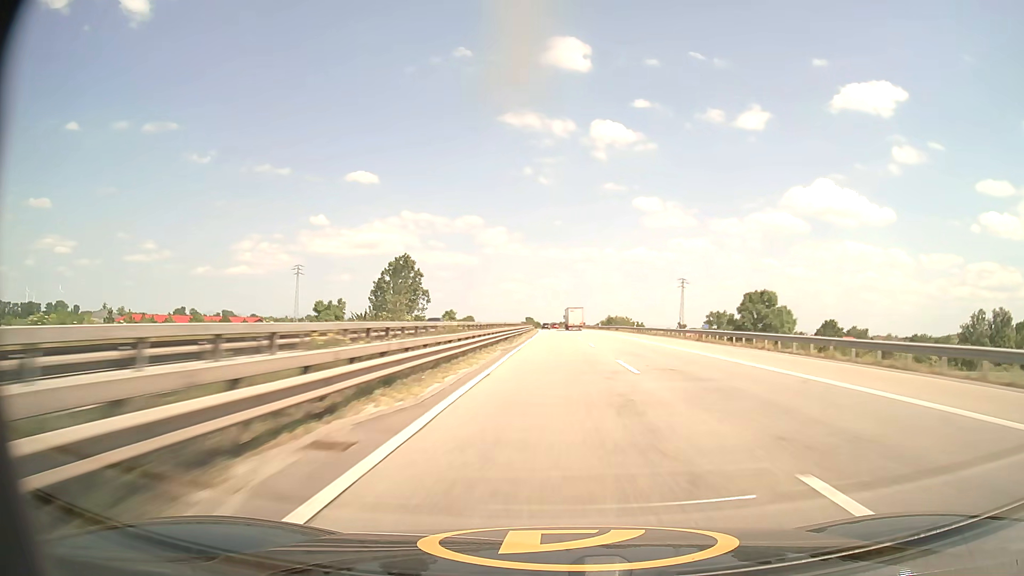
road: motorway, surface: asphalt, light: Day
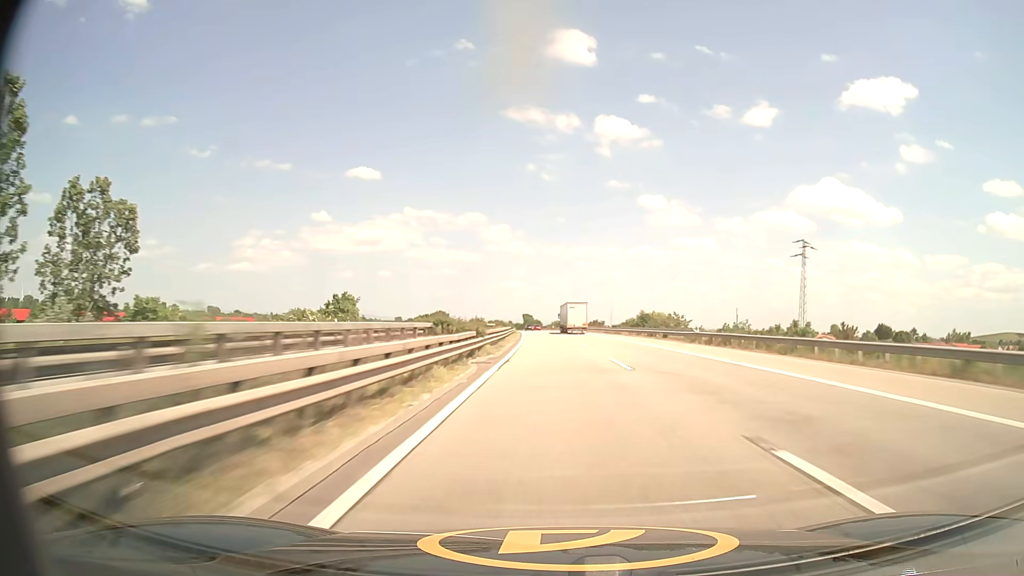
(0.0, +88.0) m; 0°
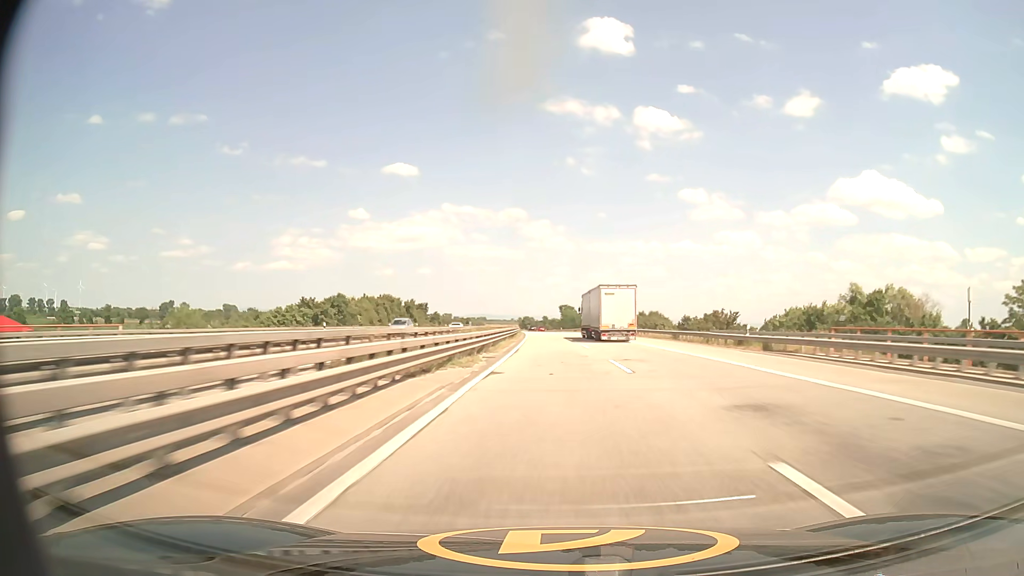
(-3.0, +108.7) m; -4°
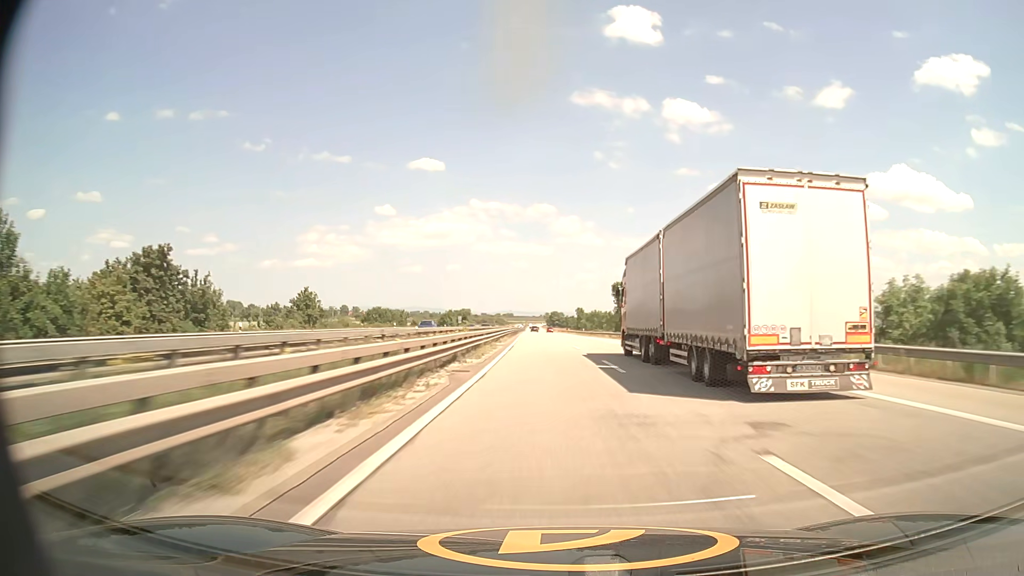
(-2.6, +107.3) m; -2°
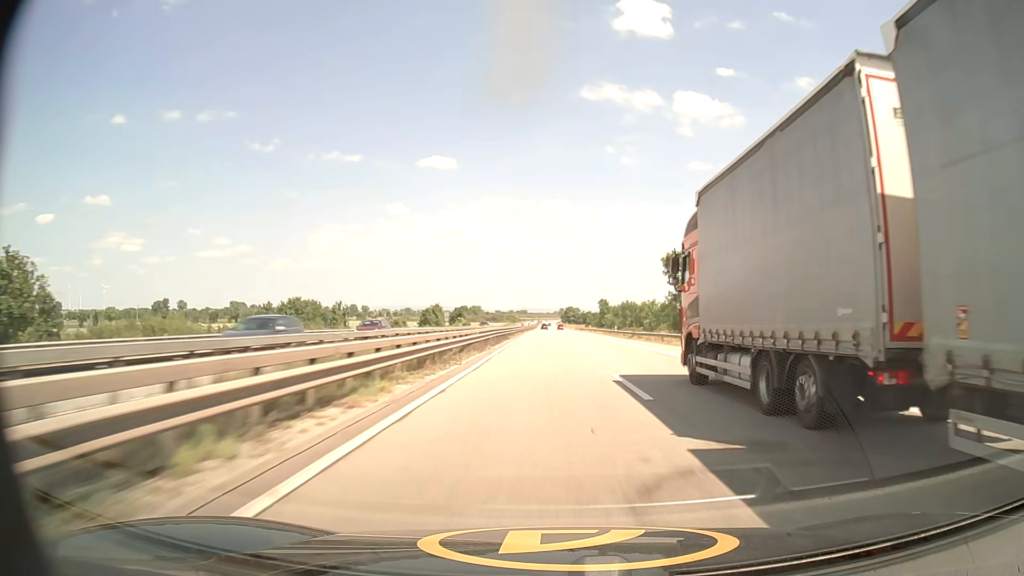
(-0.5, +42.8) m; -1°
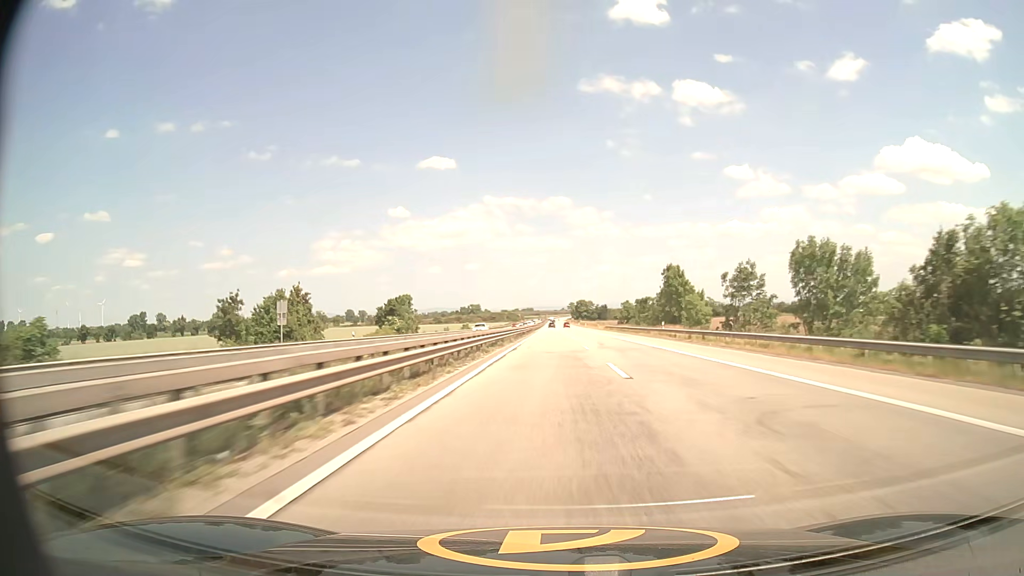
(-1.0, +85.8) m; -1°
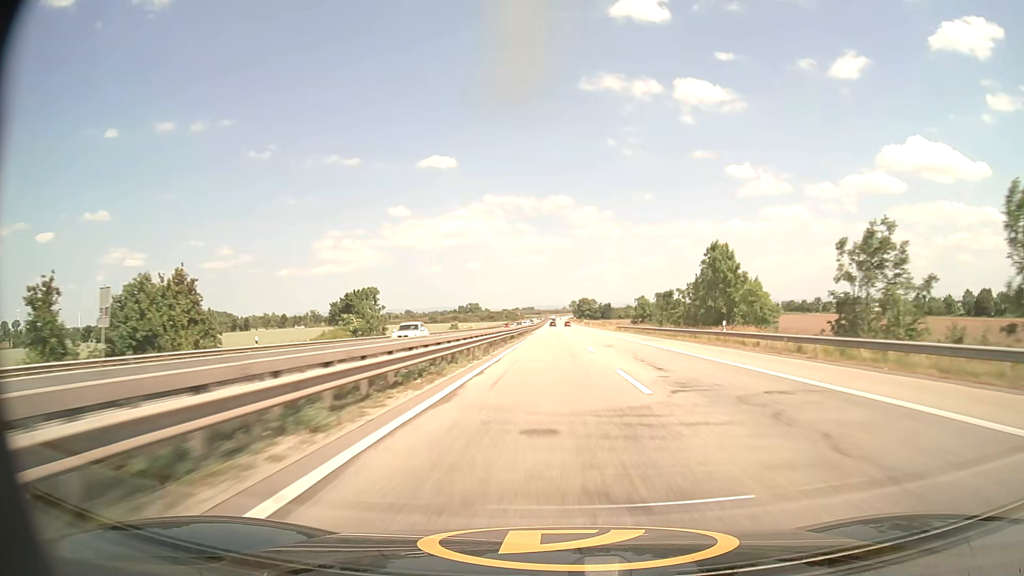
(0.0, +21.5) m; 0°
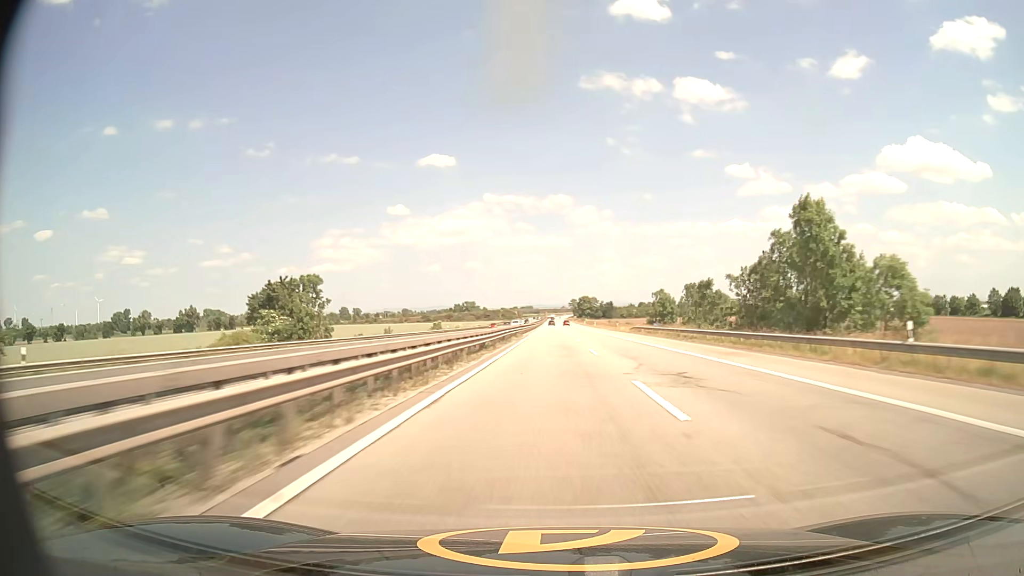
(0.0, +21.5) m; 0°
(0, +10) (0, +20) (0, +30) (0, +40) (0, +50) (0, +60) (0, +70) (+1, +80) (+1, +90) (+1, +100) m
